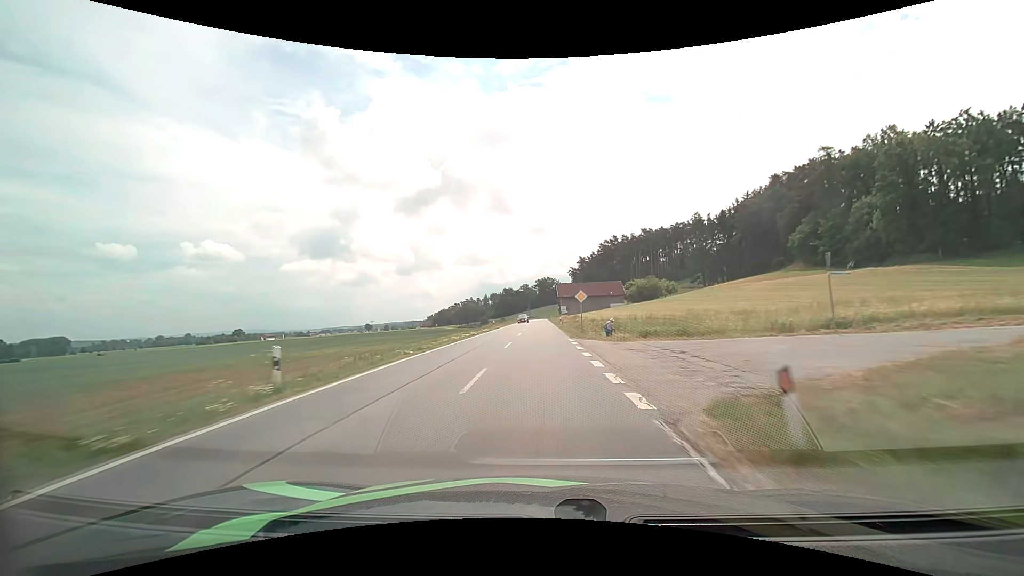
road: secondary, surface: asphalt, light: Day
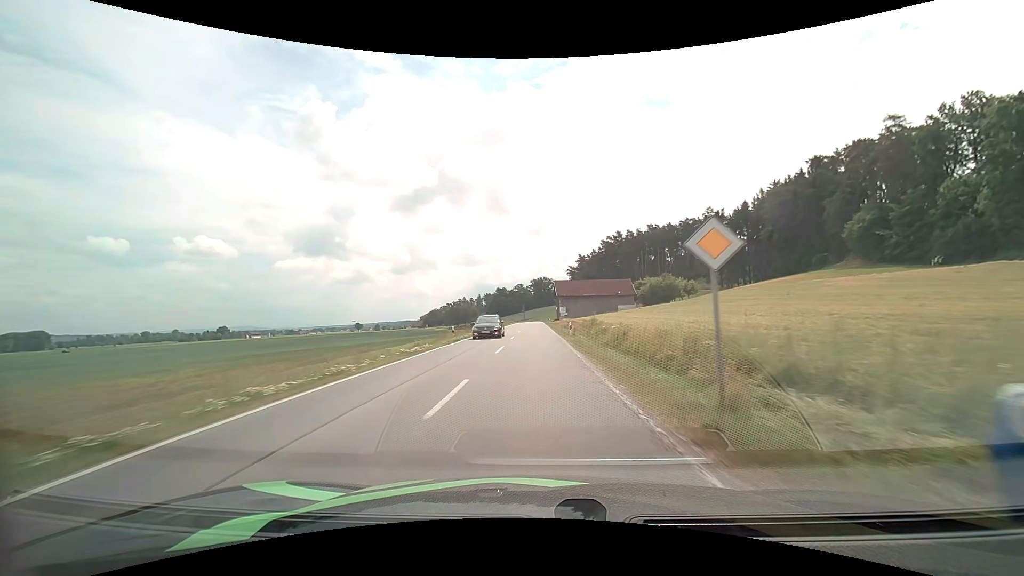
(0.0, +24.7) m; 0°
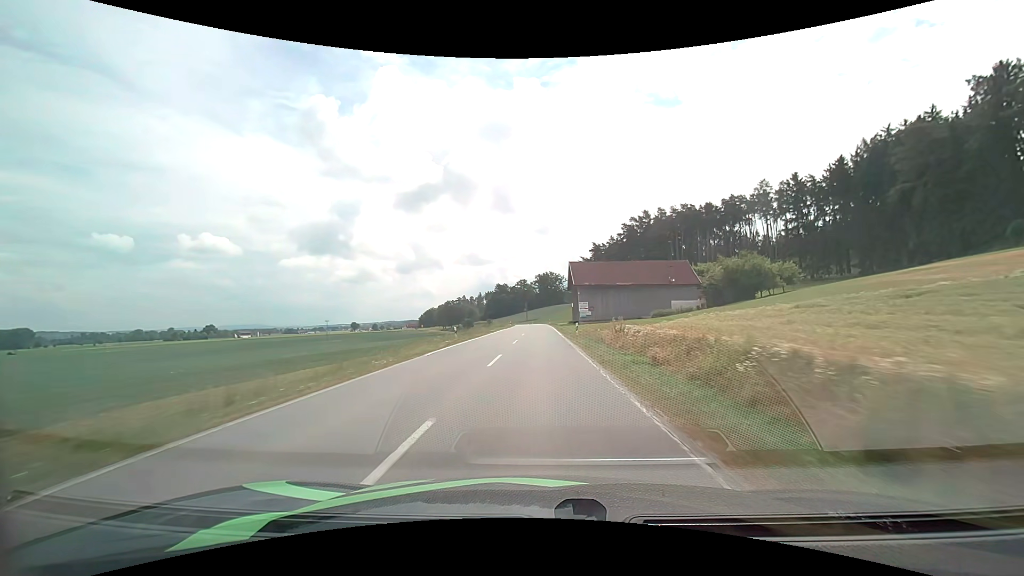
(-0.2, +50.1) m; -1°
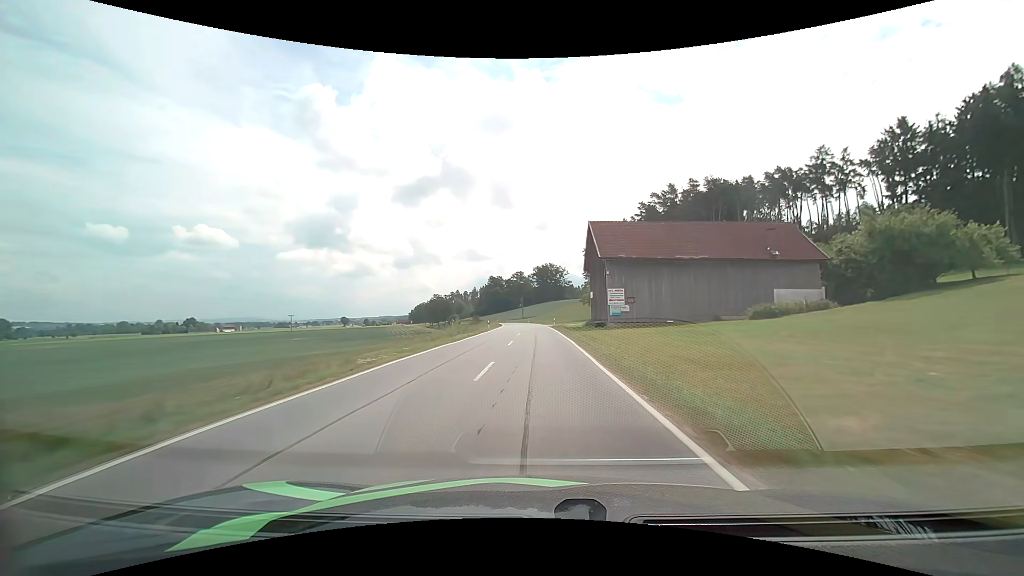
(+0.1, +38.0) m; 0°
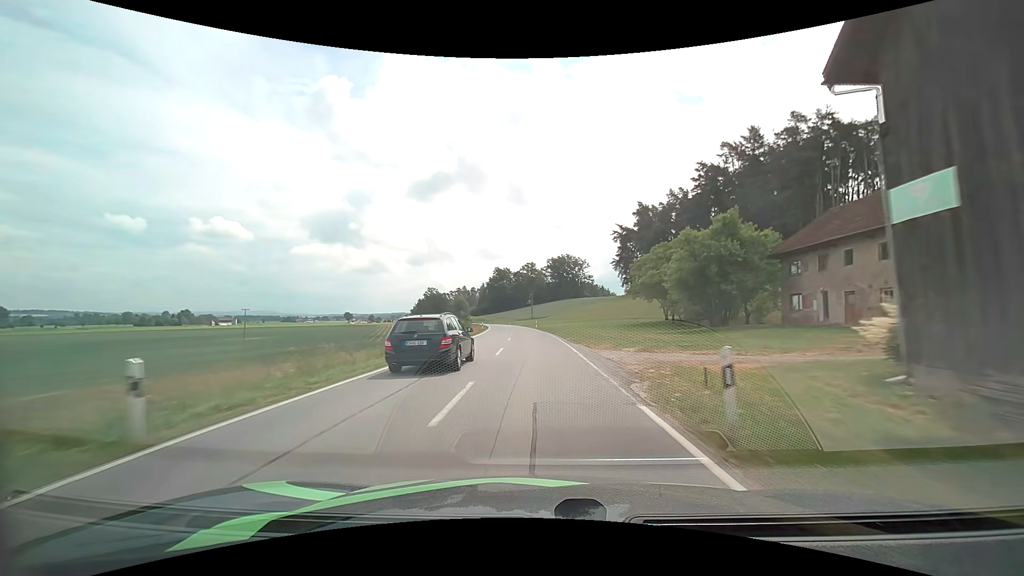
(-0.3, +49.9) m; -1°
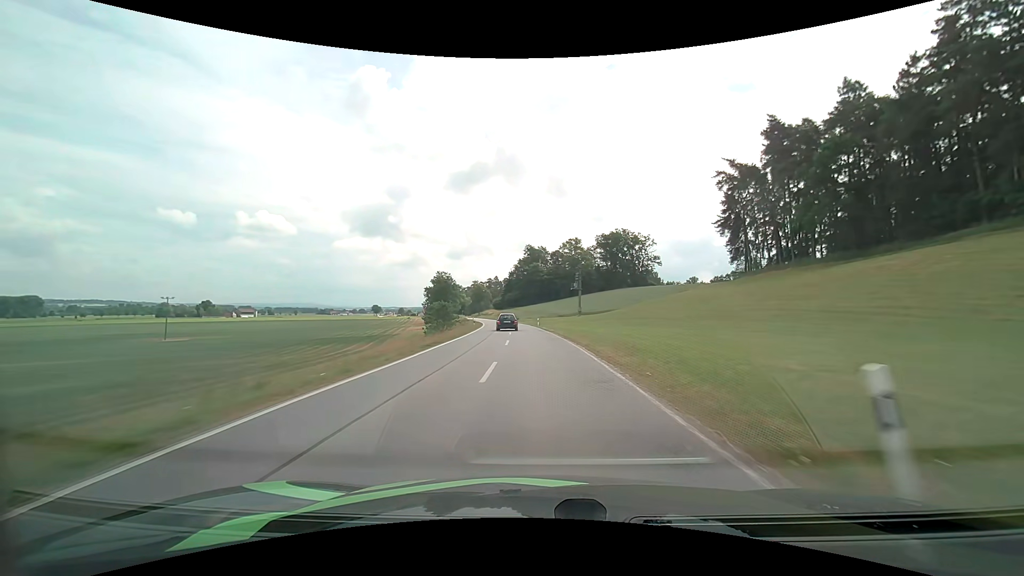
(-2.7, +65.4) m; -4°
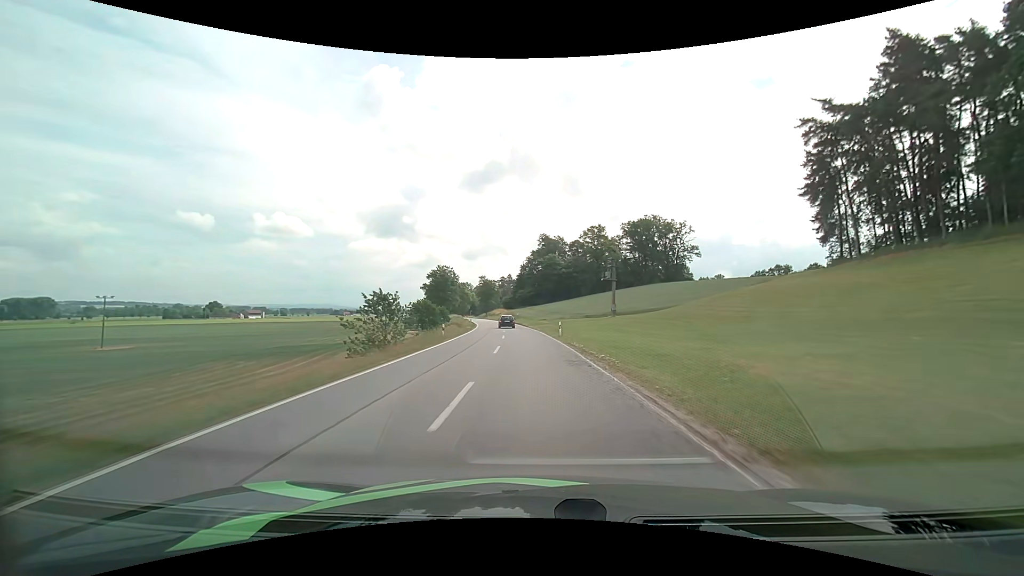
(-0.4, +27.1) m; -2°
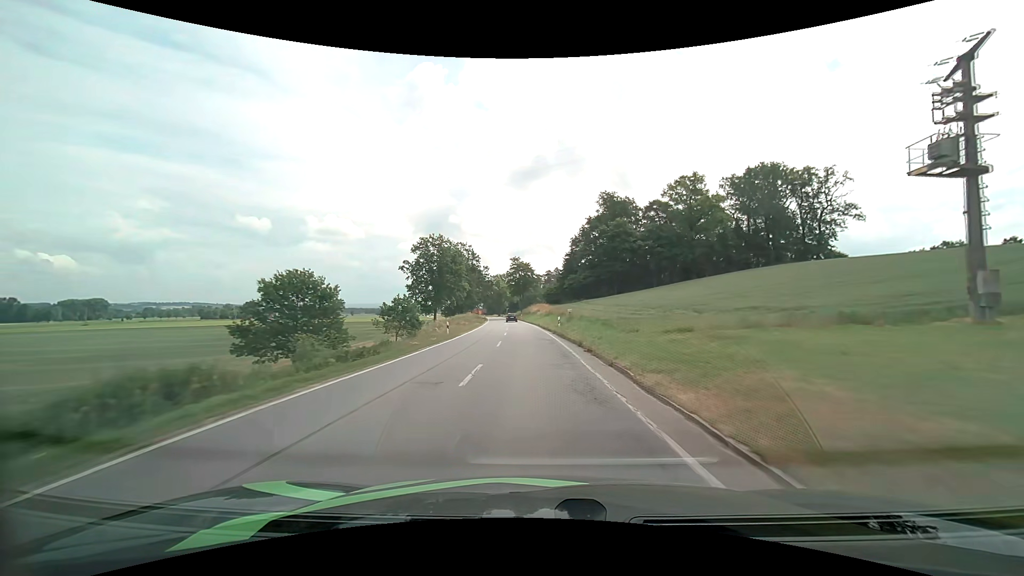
(-2.5, +54.4) m; -6°
(0, +10) (0, +20) (-1, +30) (-1, +40) (-2, +50) (-3, +60) (-3, +70) (-4, +80) (-5, +90) (-6, +100) m
